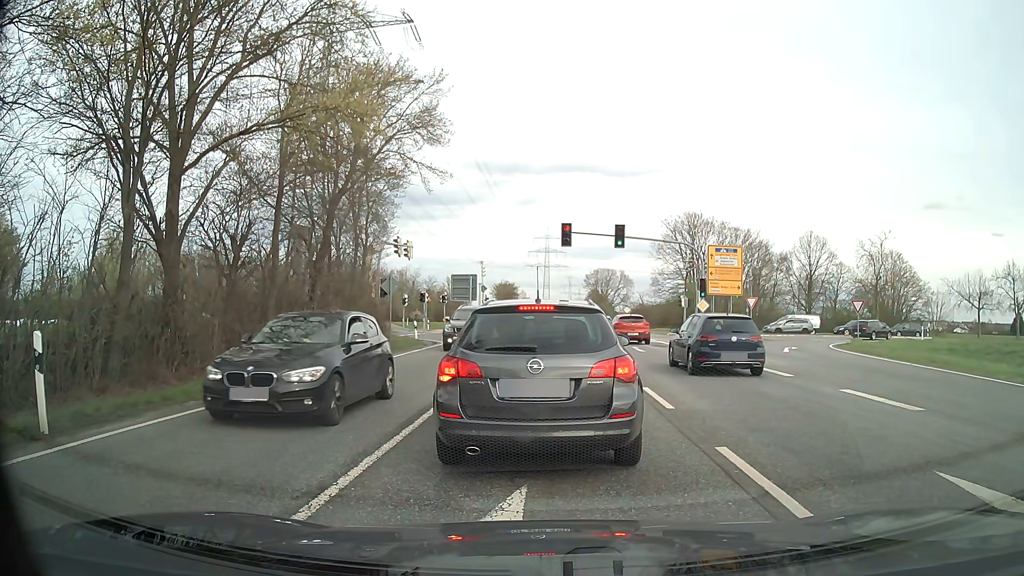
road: secondary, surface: asphalt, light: Day
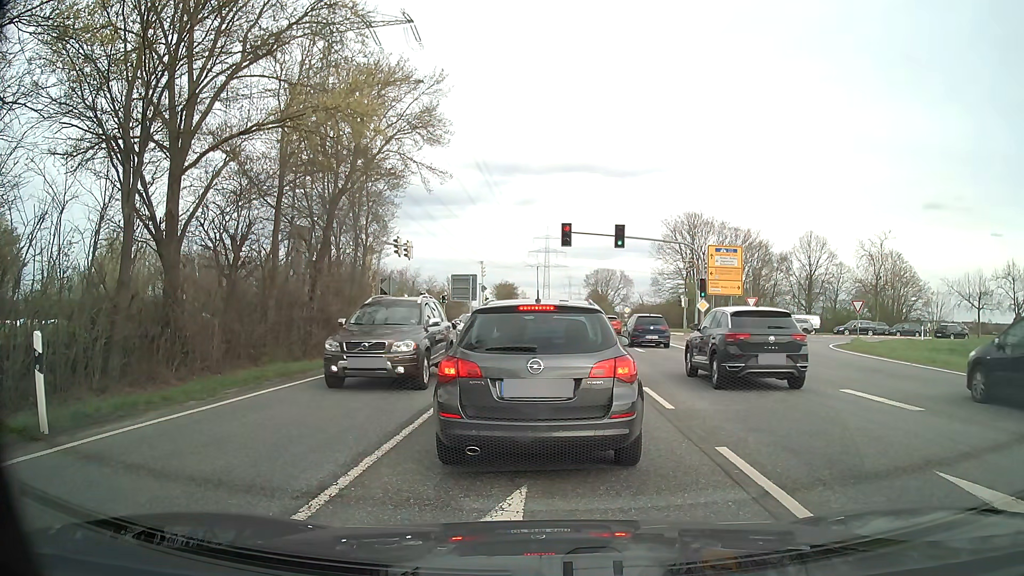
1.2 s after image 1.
(0.0, 0.0) m; 0°
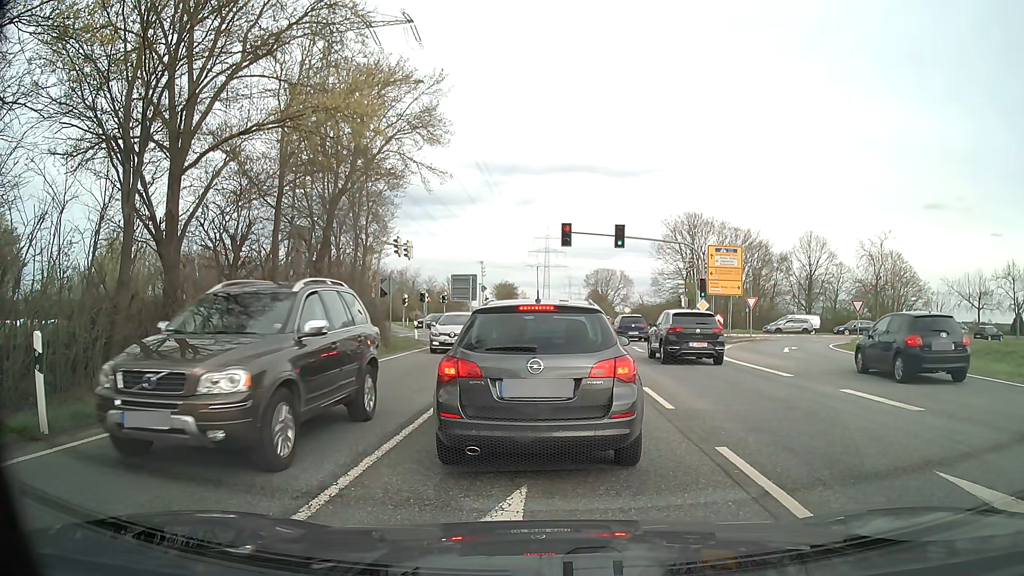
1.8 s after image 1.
(0.0, 0.0) m; 0°
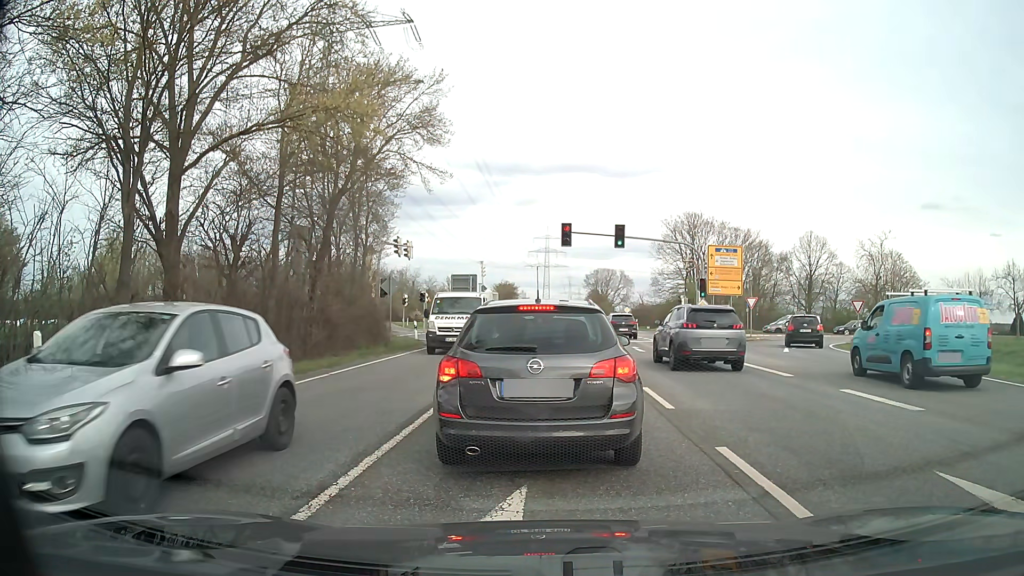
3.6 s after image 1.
(0.0, 0.0) m; 0°
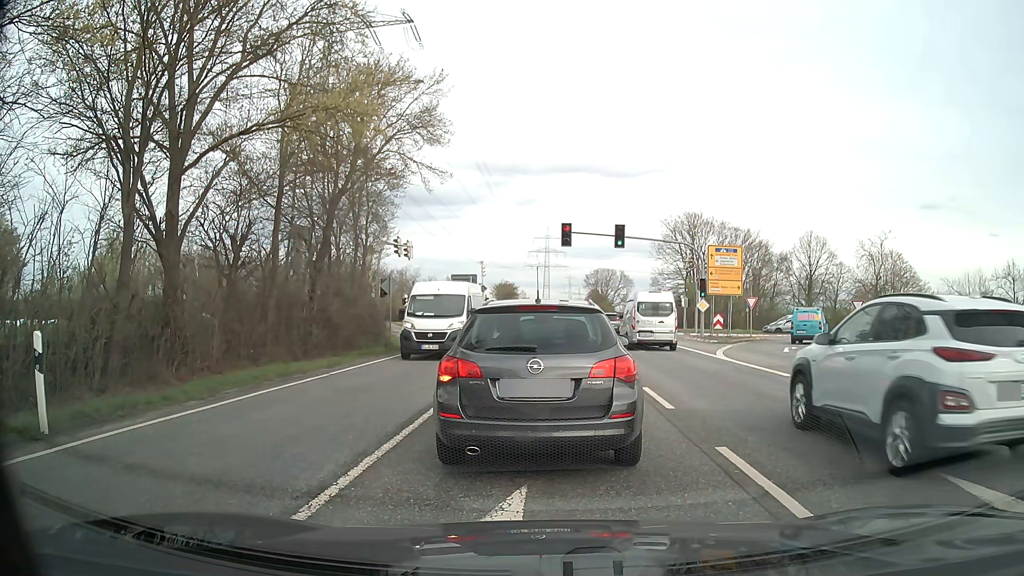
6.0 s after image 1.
(0.0, 0.0) m; 0°
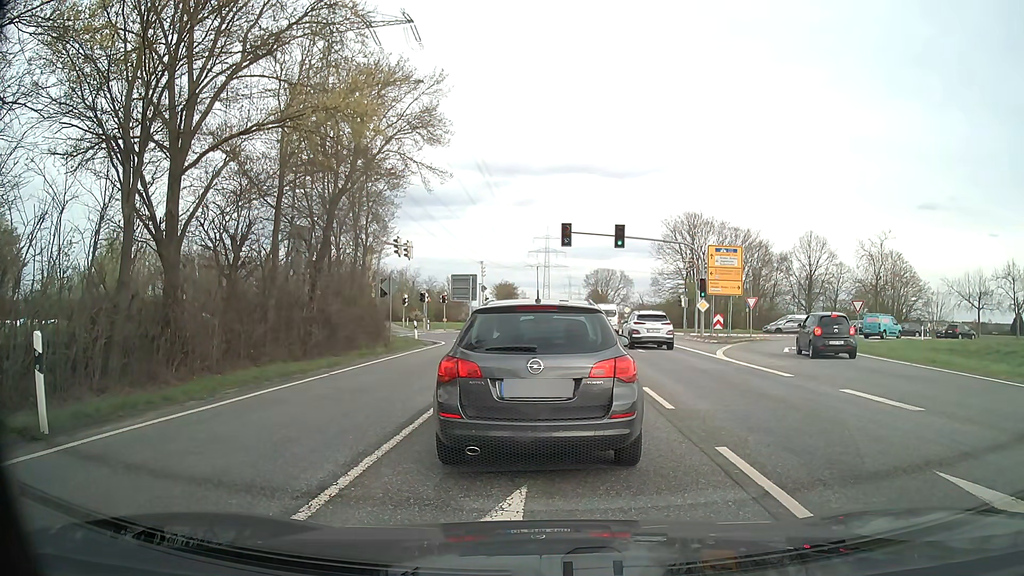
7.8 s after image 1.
(0.0, 0.0) m; 0°
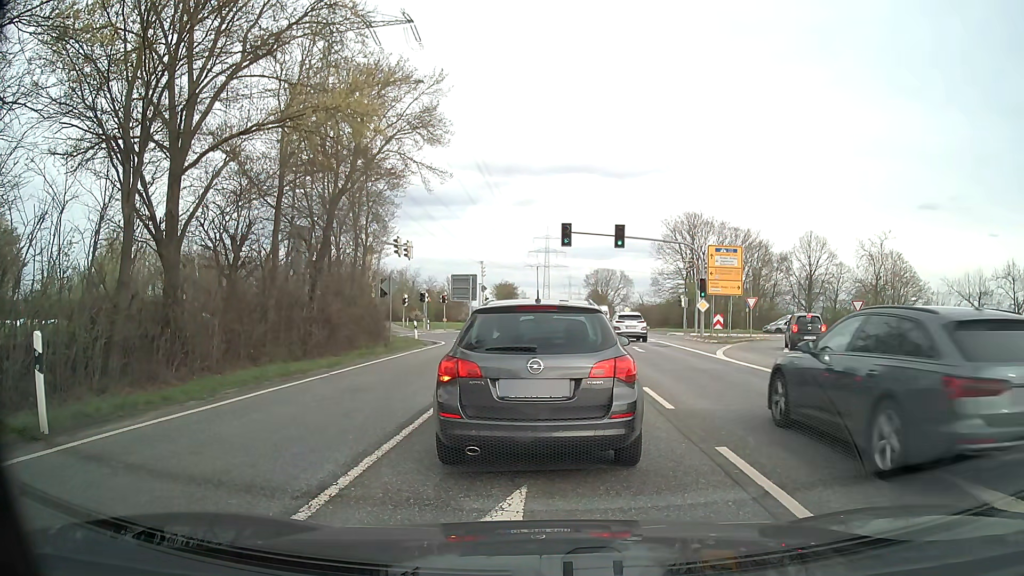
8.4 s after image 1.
(0.0, 0.0) m; 0°
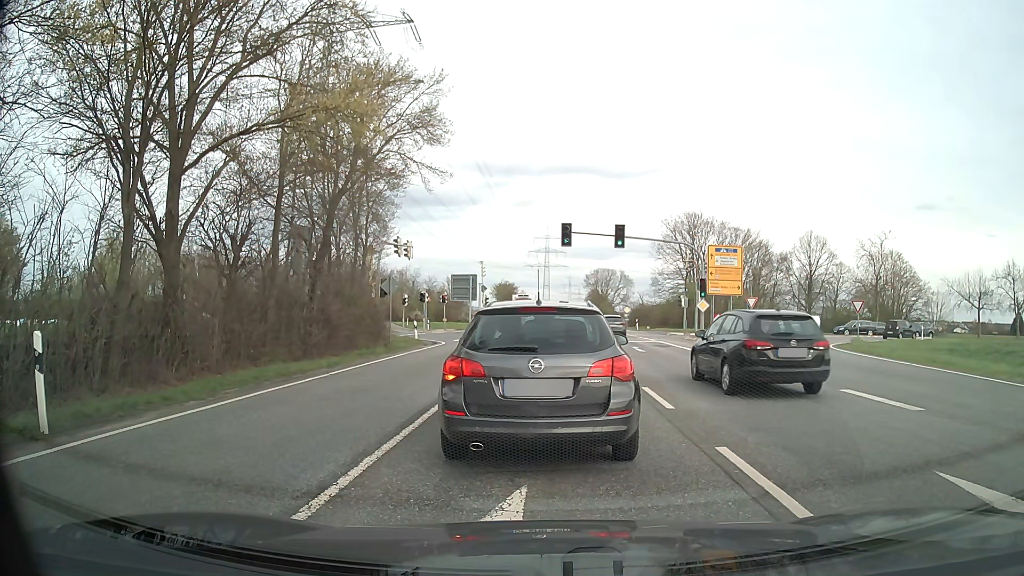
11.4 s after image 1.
(0.0, 0.0) m; 0°
(0, +10) (+1, +20) (+1, +30) (+2, +40) (+1, +50) (-6, +58) (-15, +60) (-25, +59) (-35, +58) (-45, +58) m
